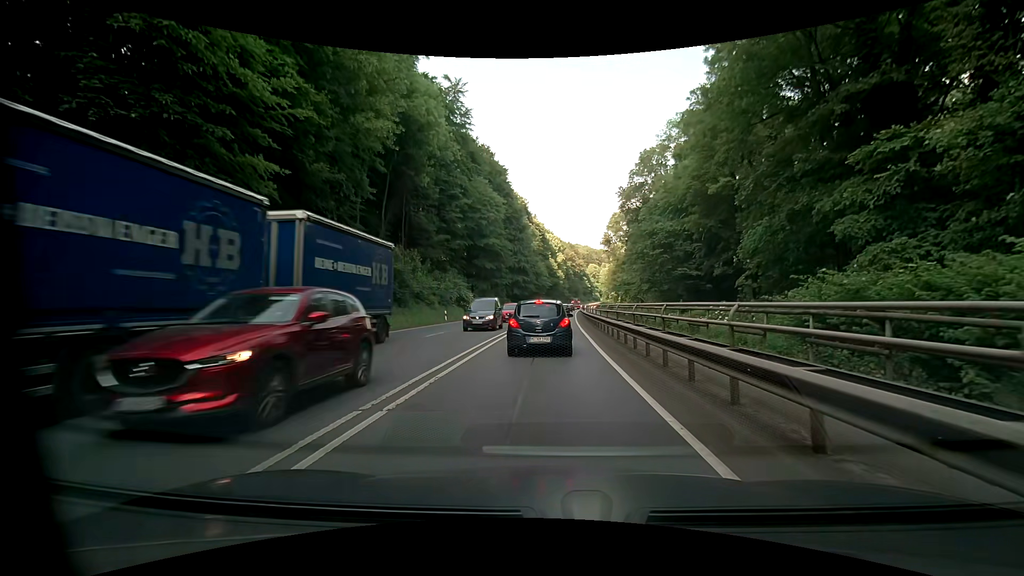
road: primary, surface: asphalt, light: Day
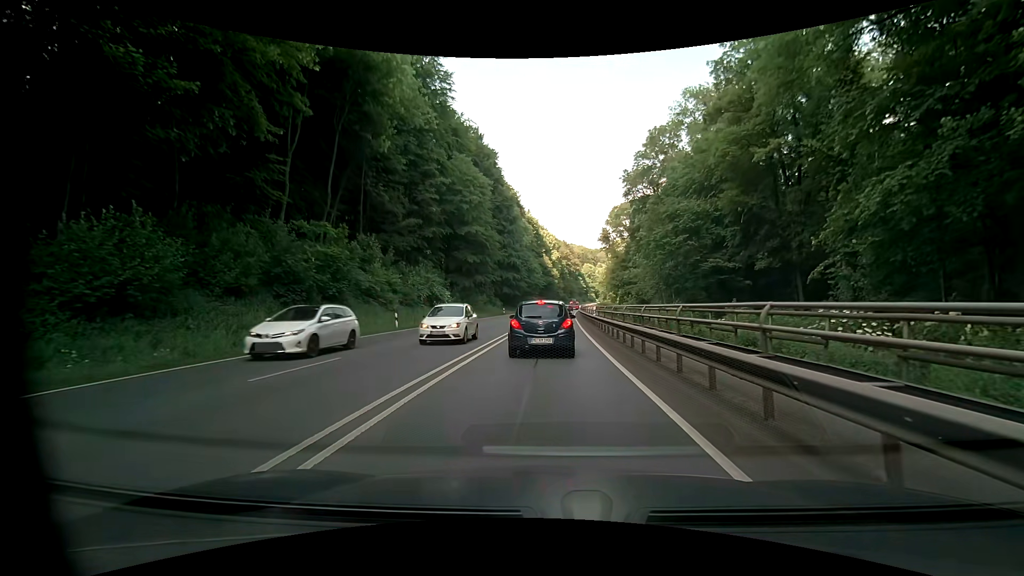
(0.0, +12.9) m; 0°
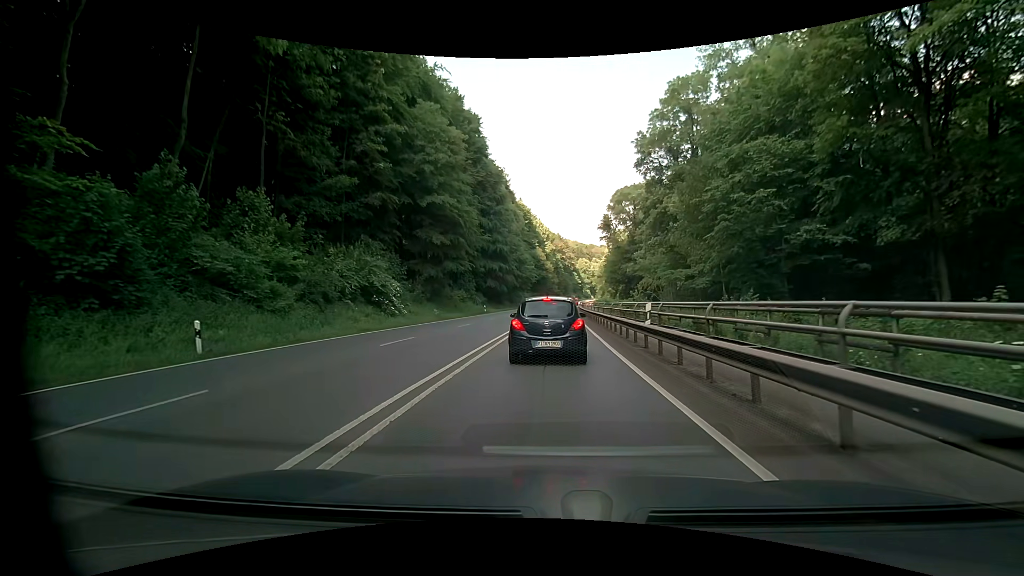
(+0.3, +17.1) m; +1°
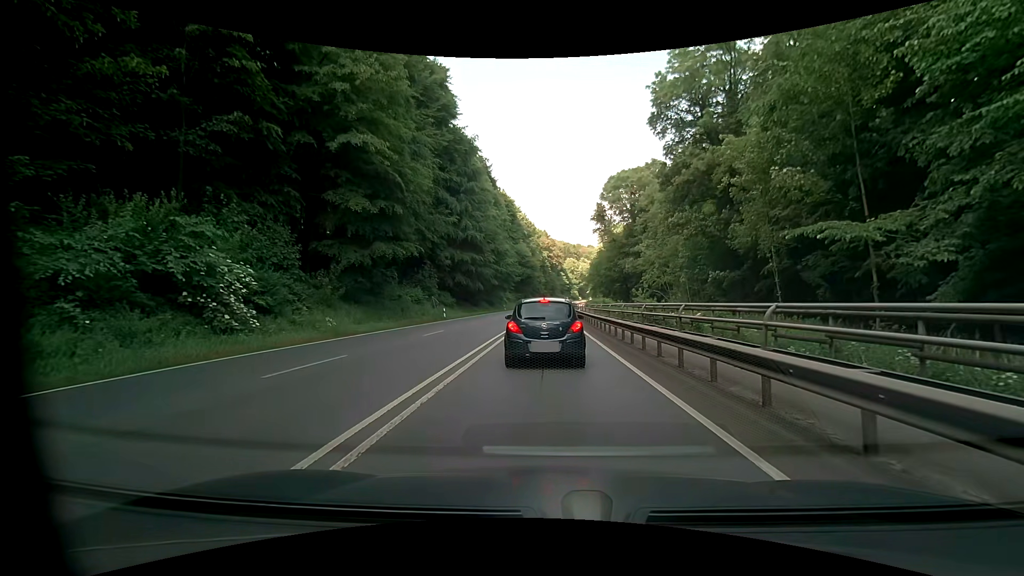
(+0.3, +18.2) m; +2°
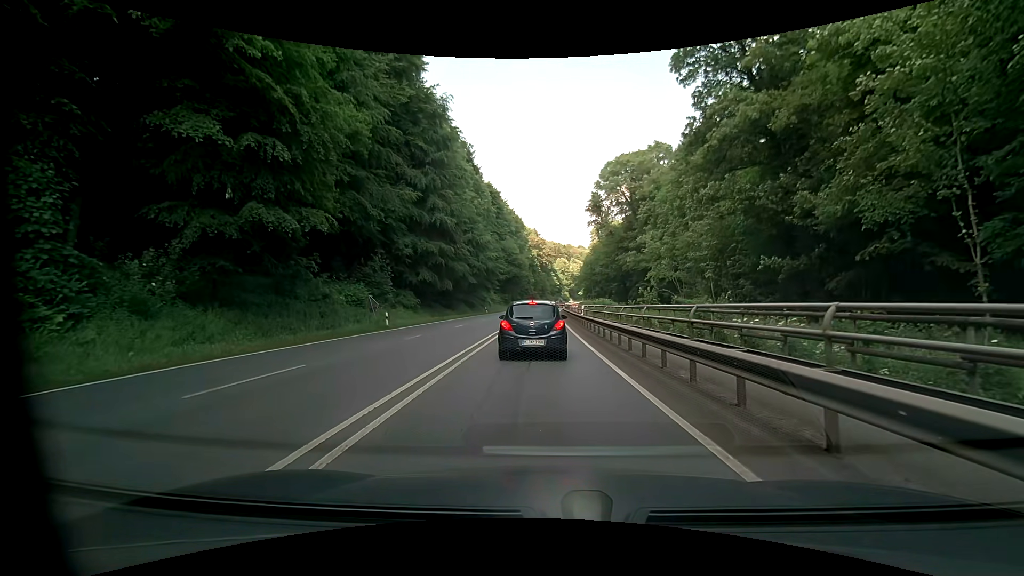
(+0.1, +14.0) m; +1°
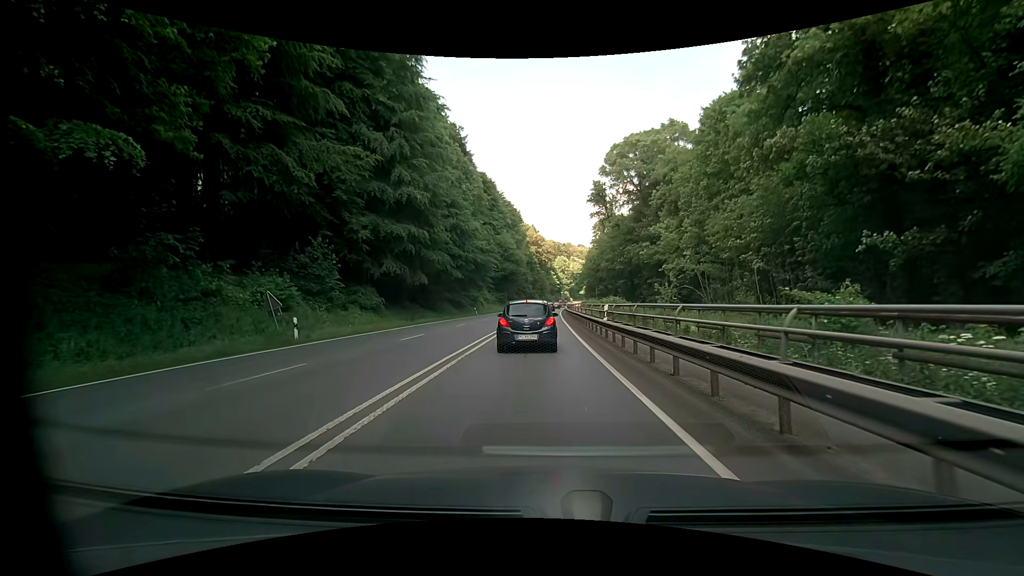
(0.0, +11.6) m; -1°
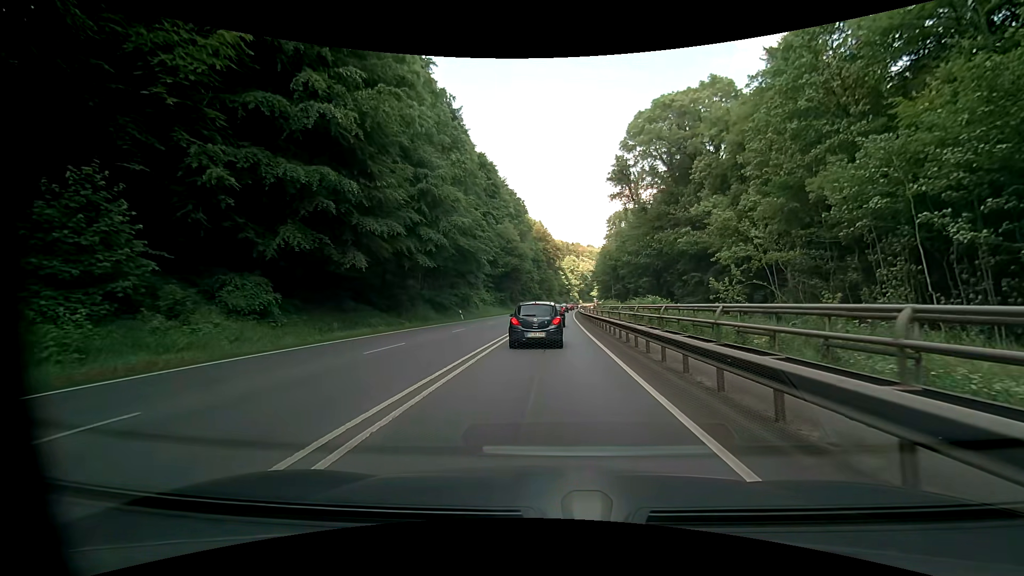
(+0.1, +17.6) m; 0°
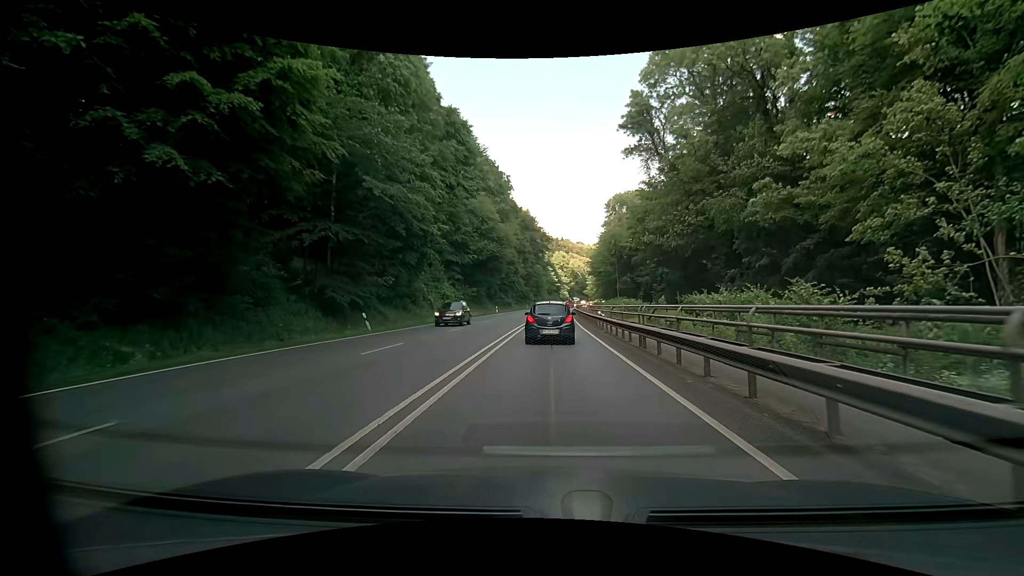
(+0.3, +24.8) m; +2°
(0, +10) (0, +20) (0, +30) (0, +40) (+1, +50) (+1, +60) (+1, +70) (+1, +80) (+2, +90) (+2, +100) m
